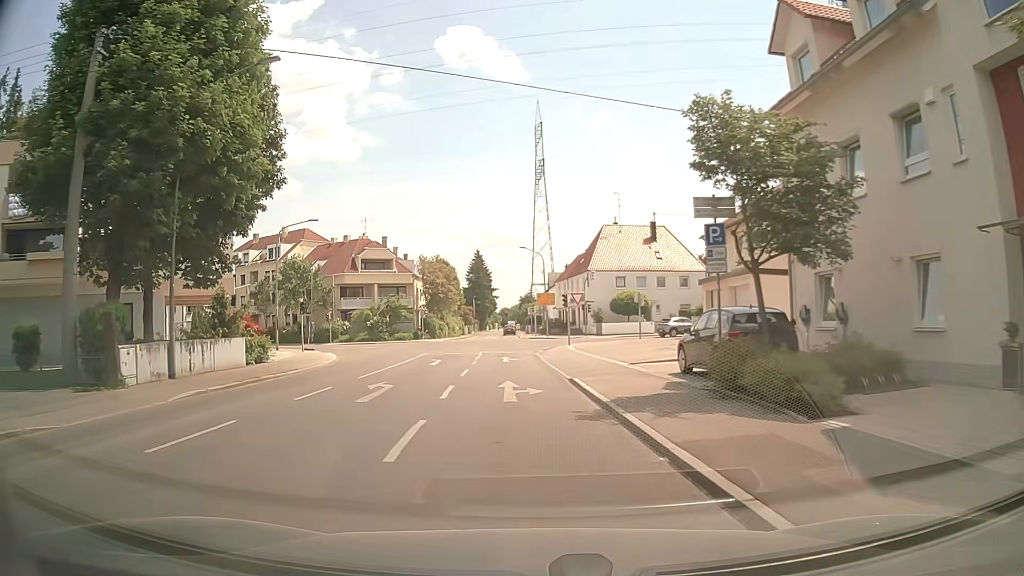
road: tertiary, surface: asphalt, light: Day
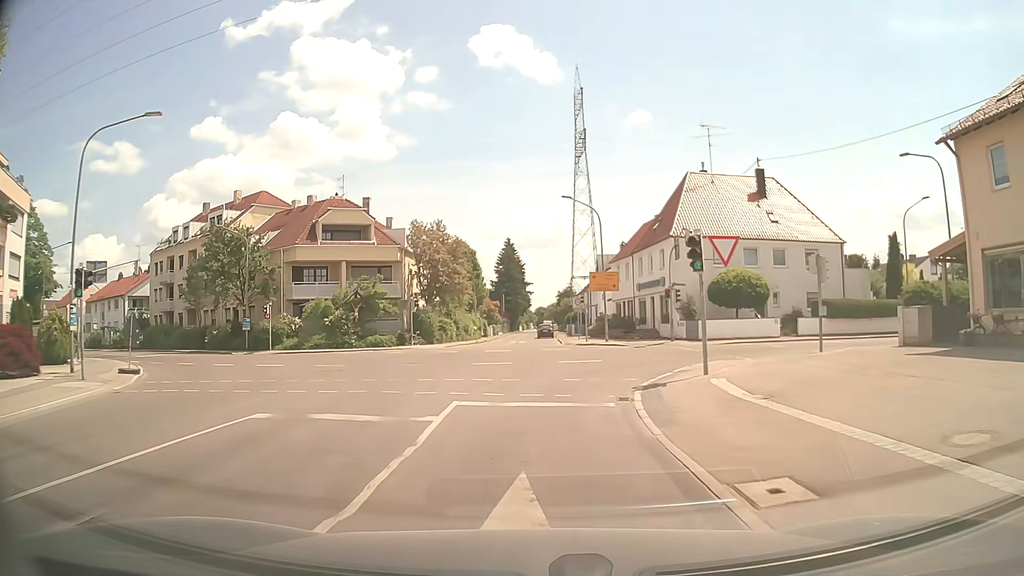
(-0.3, +25.3) m; -2°
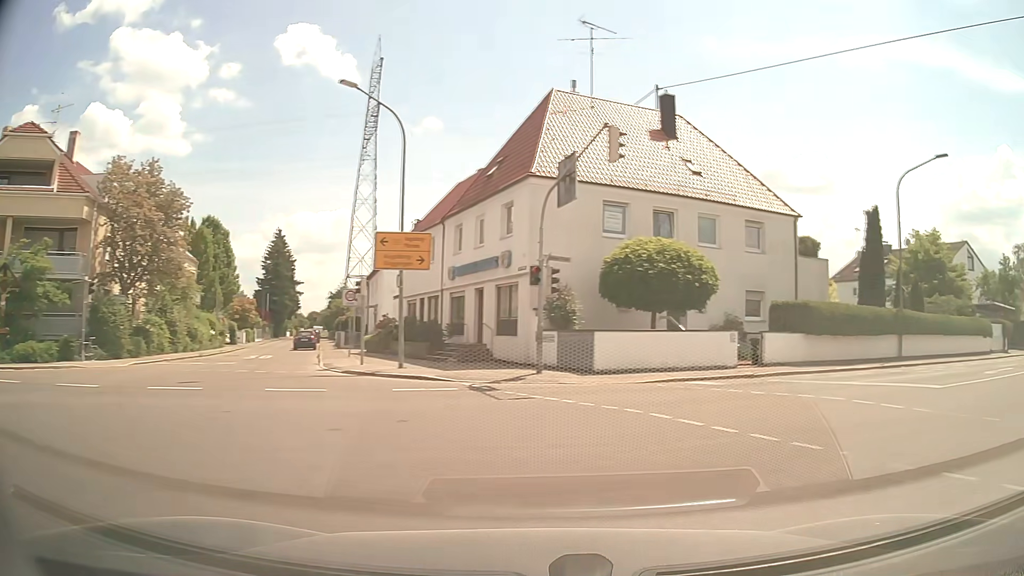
(+0.6, +19.7) m; +18°
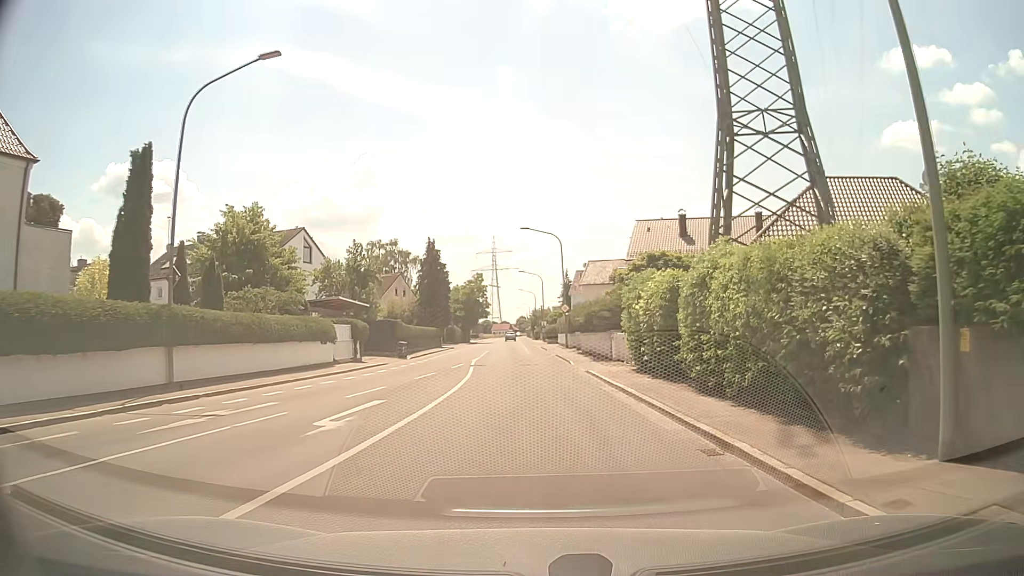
(+6.5, +10.3) m; +58°
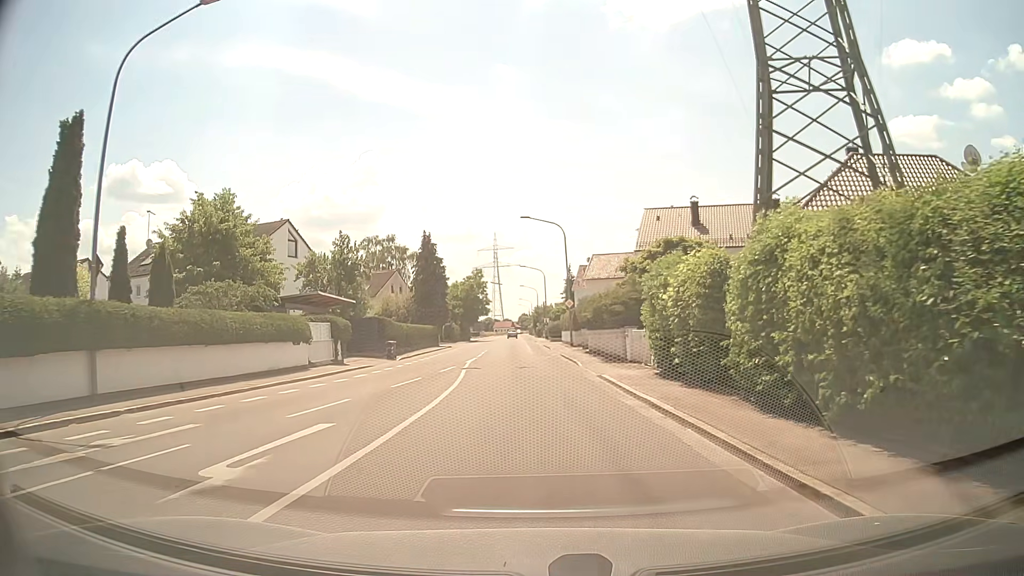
(0.0, +3.8) m; +1°
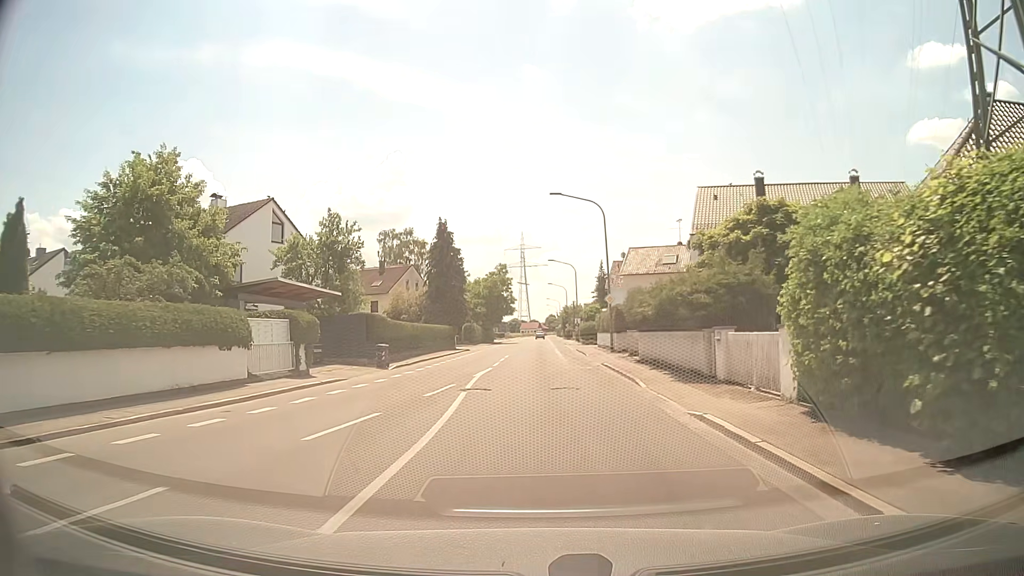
(-0.3, +8.6) m; -3°
